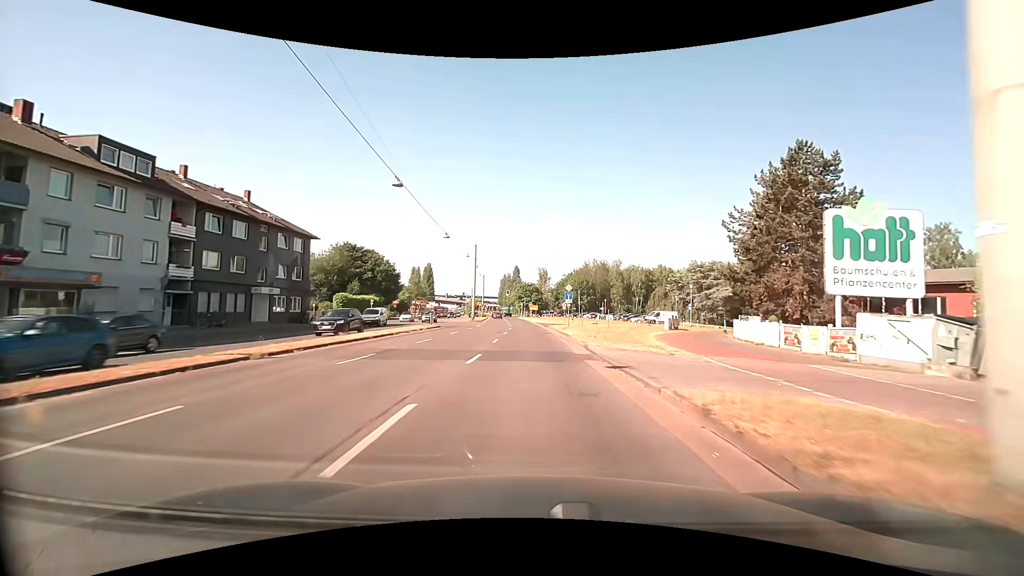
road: primary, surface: asphalt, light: Day
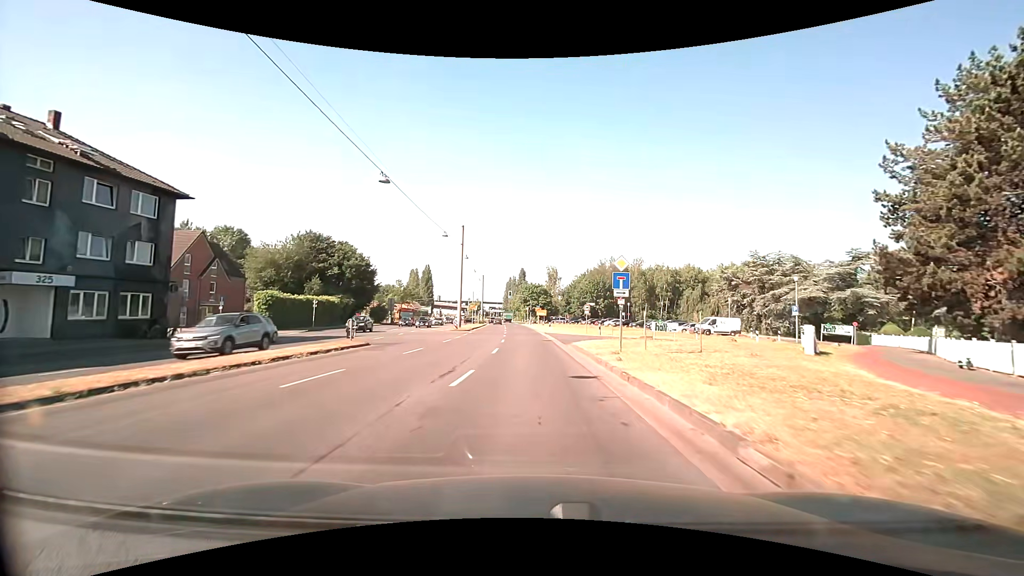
(-0.2, +21.4) m; -1°
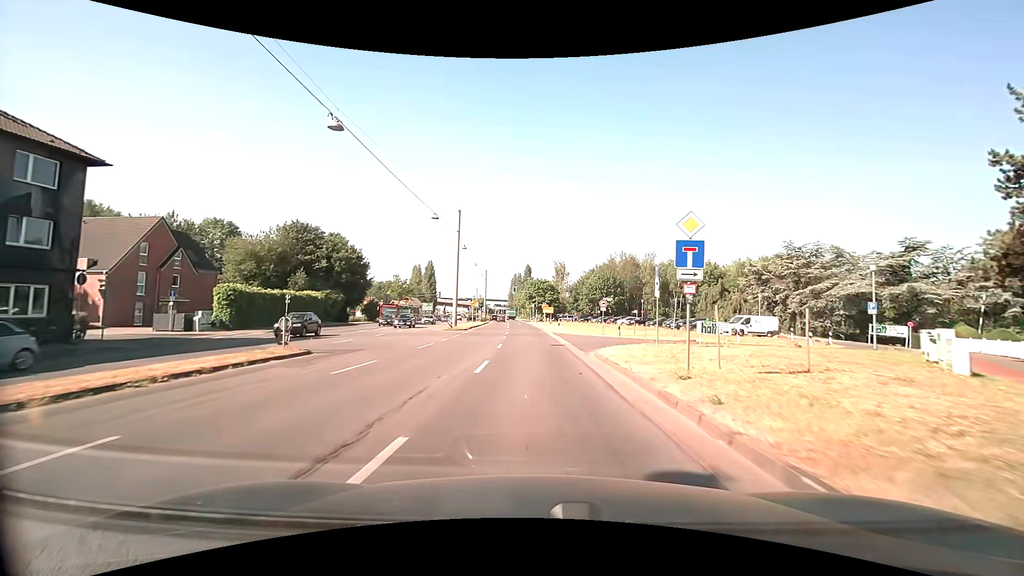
(0.0, +7.2) m; -1°
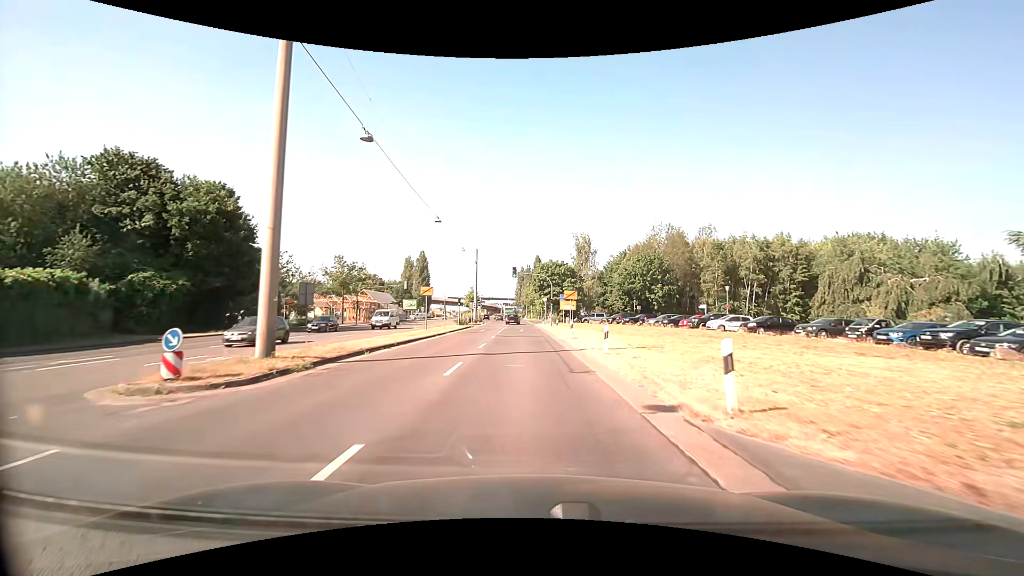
(-0.3, +36.7) m; -1°
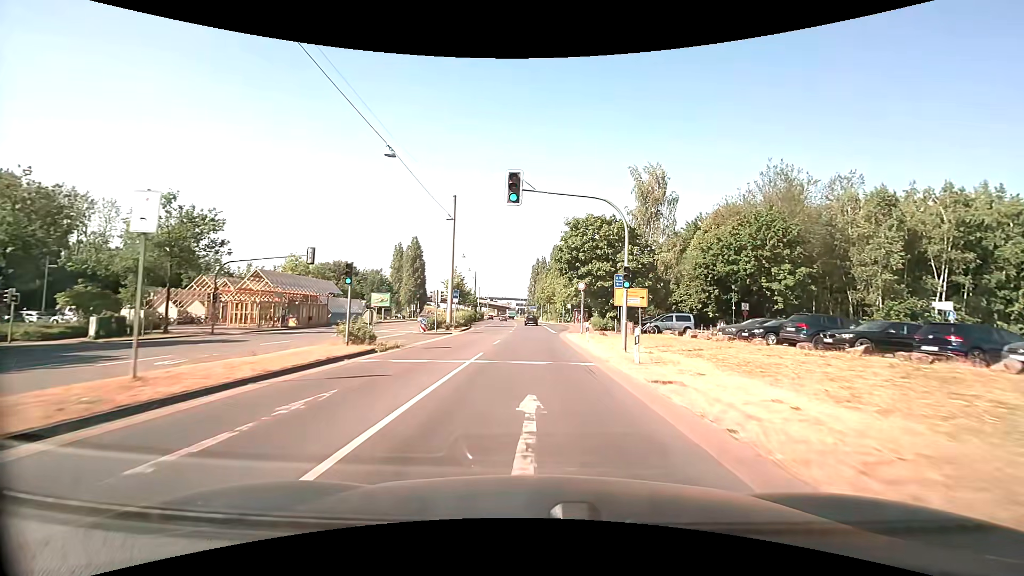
(-1.0, +37.5) m; -2°
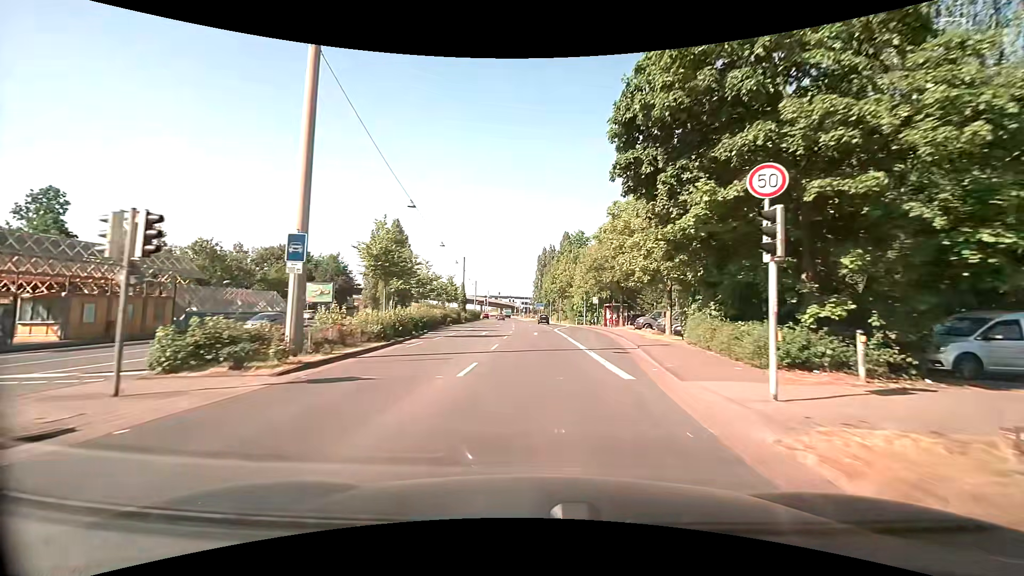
(-0.1, +29.8) m; -1°
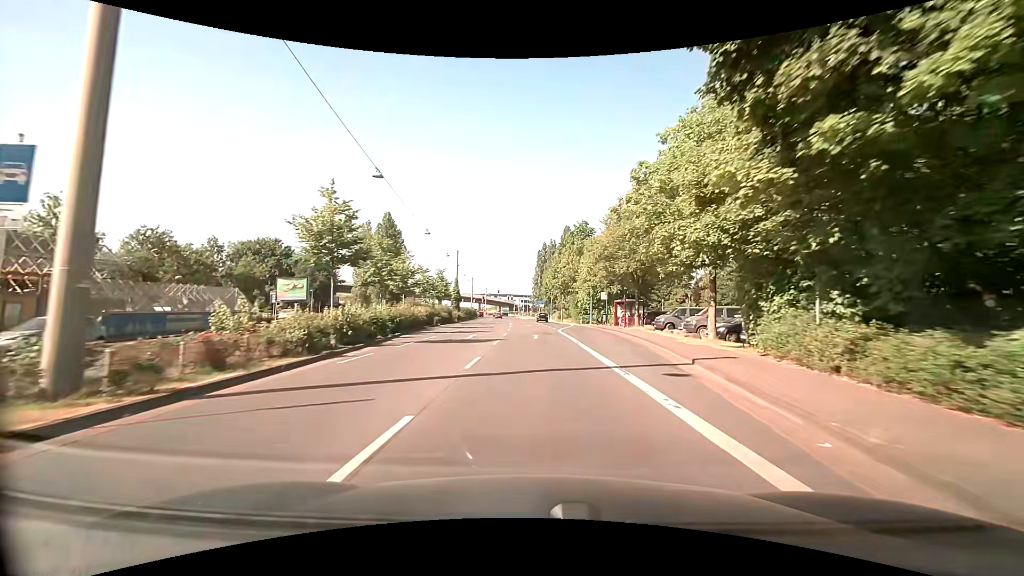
(0.0, +7.4) m; 0°
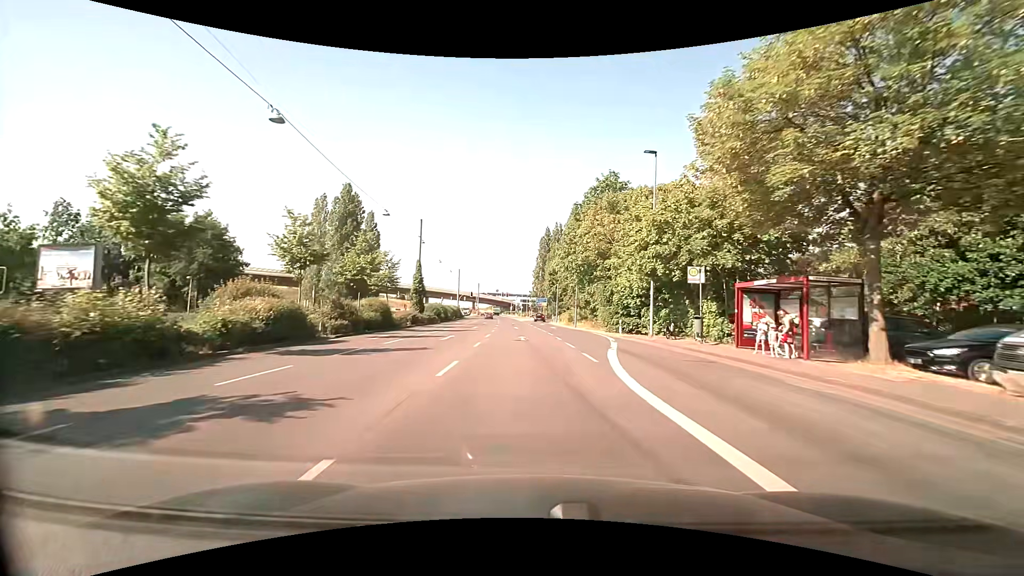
(+0.1, +28.4) m; 0°
